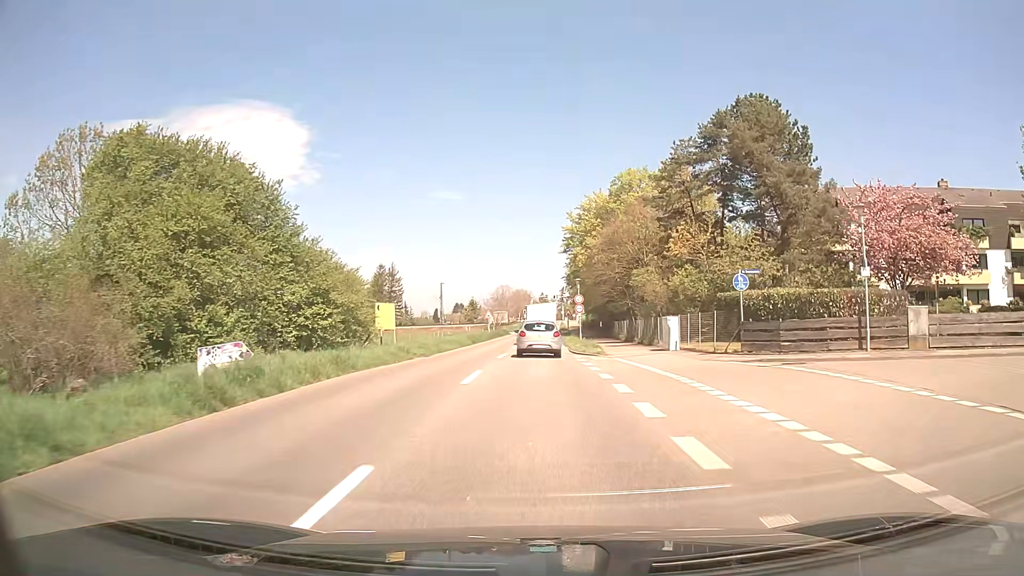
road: secondary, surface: asphalt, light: Day
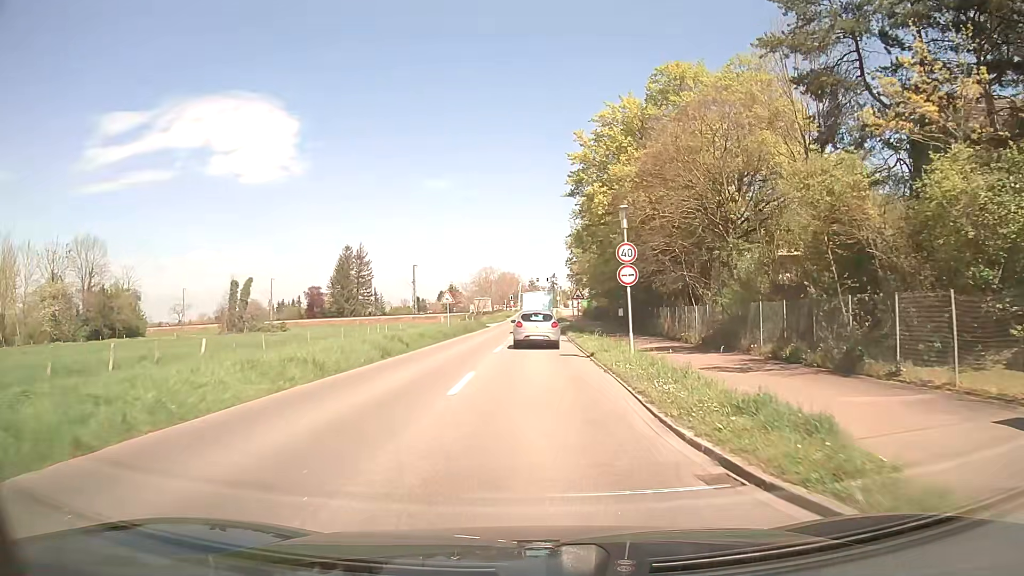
(+0.2, +26.4) m; +1°
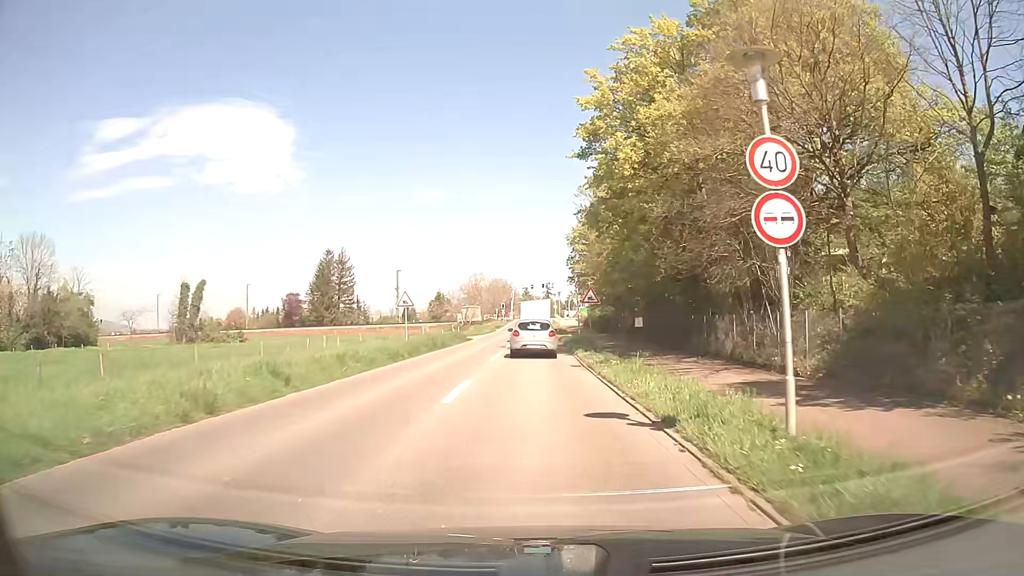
(0.0, +12.3) m; 0°
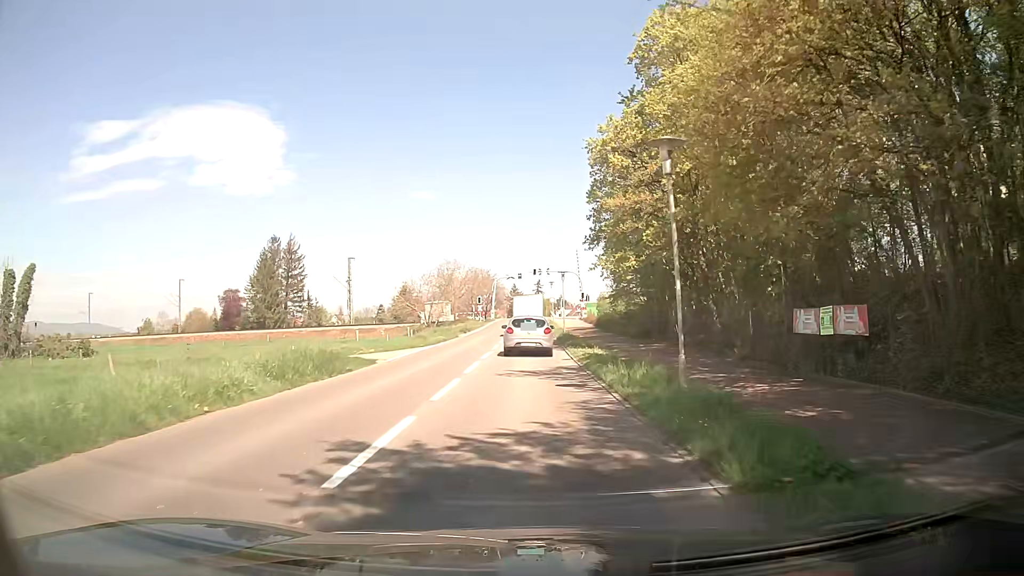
(+0.3, +29.9) m; +2°
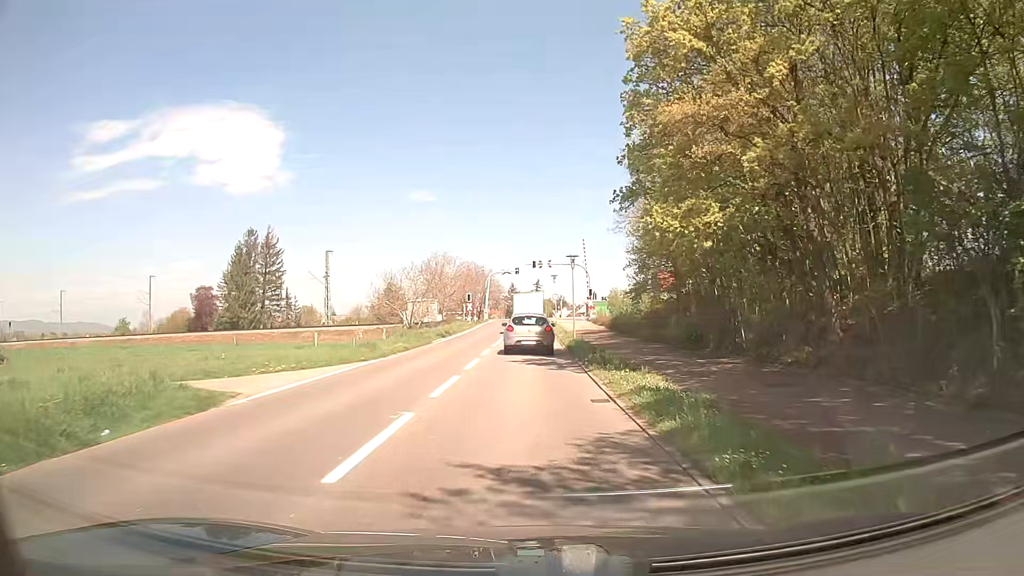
(-0.1, +11.7) m; -1°
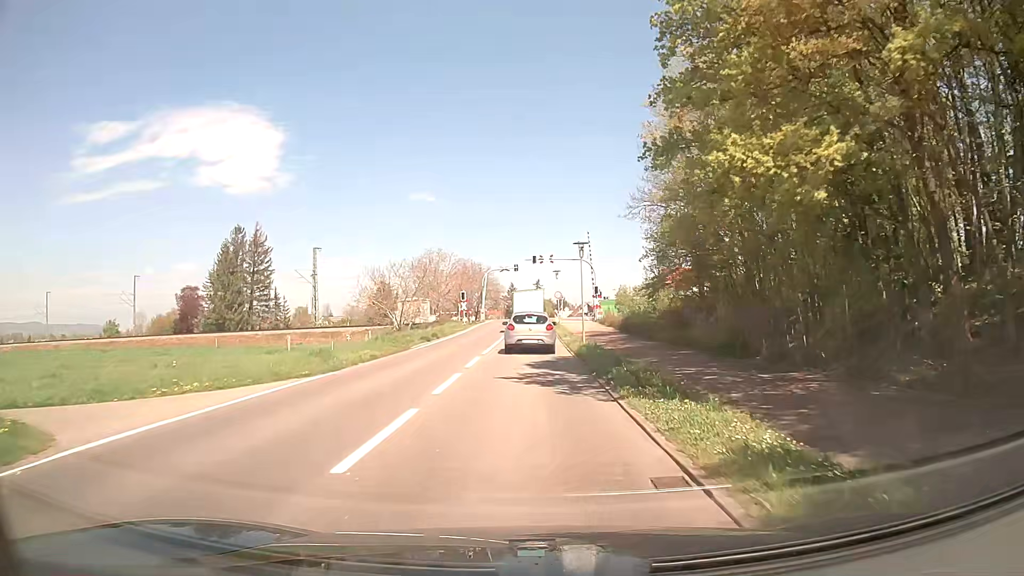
(0.0, +5.8) m; +1°
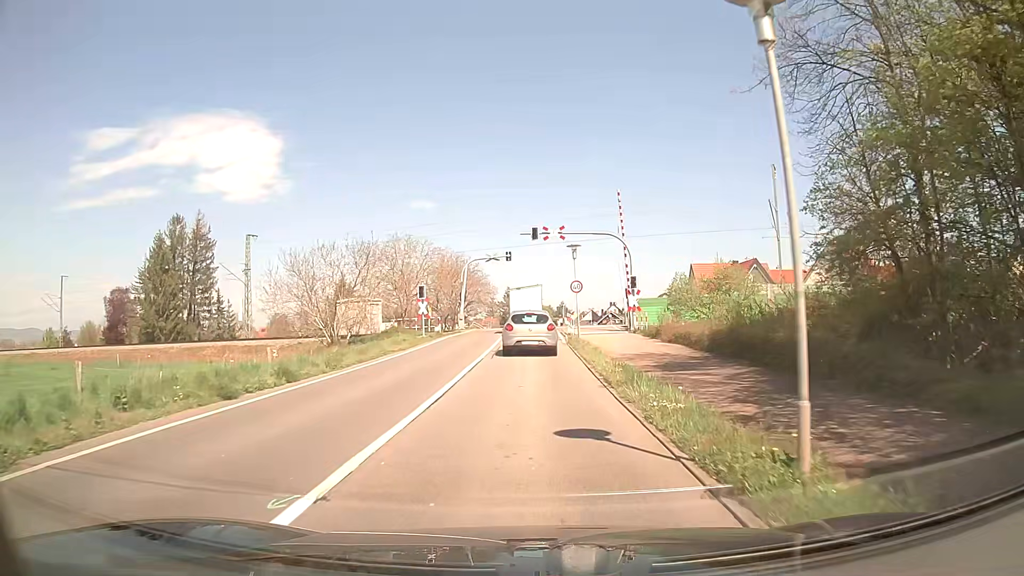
(0.0, +22.6) m; 0°
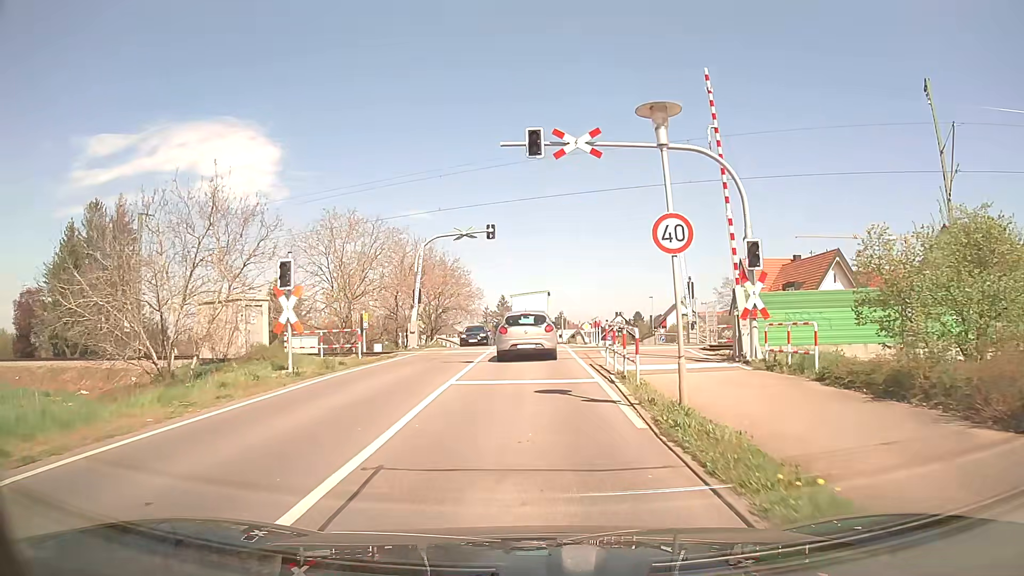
(+0.1, +21.3) m; 0°
(0, +10) (0, +20) (0, +30) (0, +40) (+1, +50) (+2, +60) (+3, +70) (+4, +80) (+5, +90) (+6, +100) m
